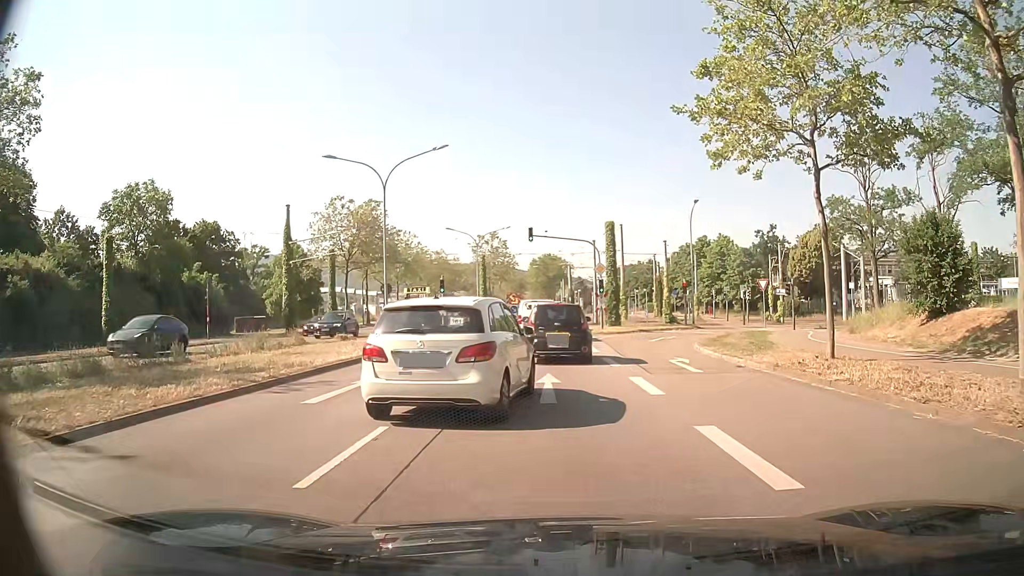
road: primary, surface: asphalt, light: Day
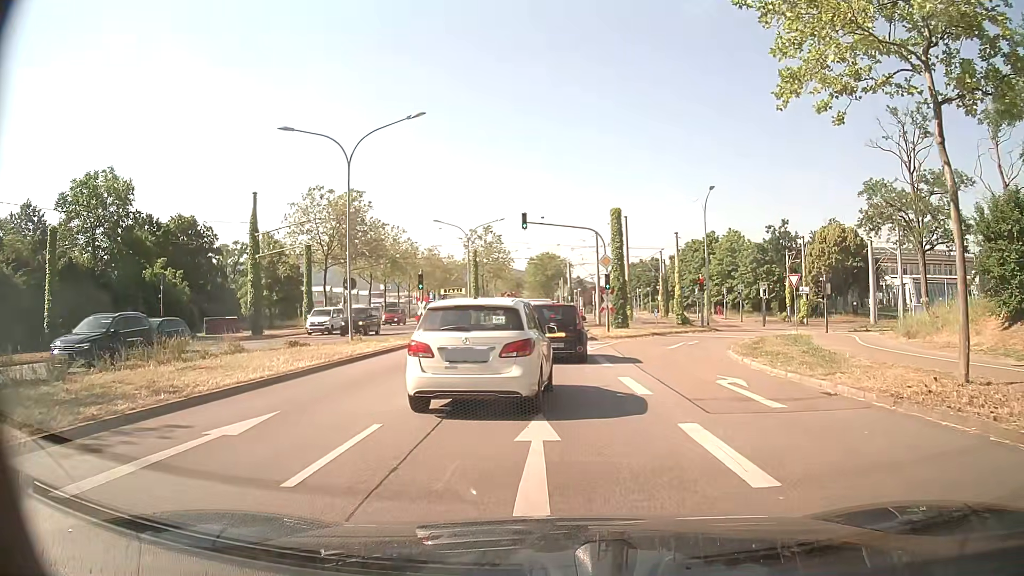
(0.0, +6.0) m; 0°
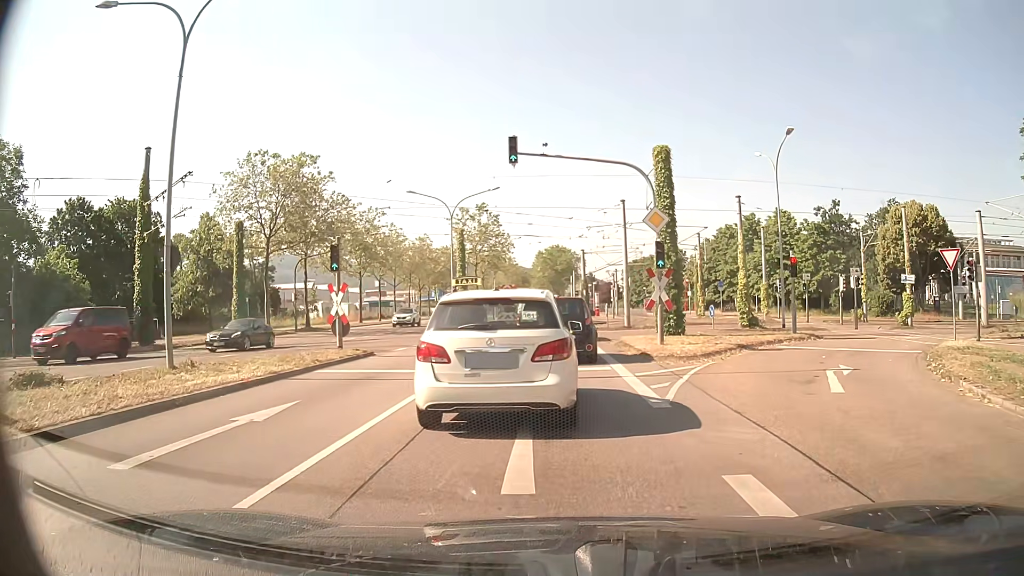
(-0.1, +14.8) m; 0°
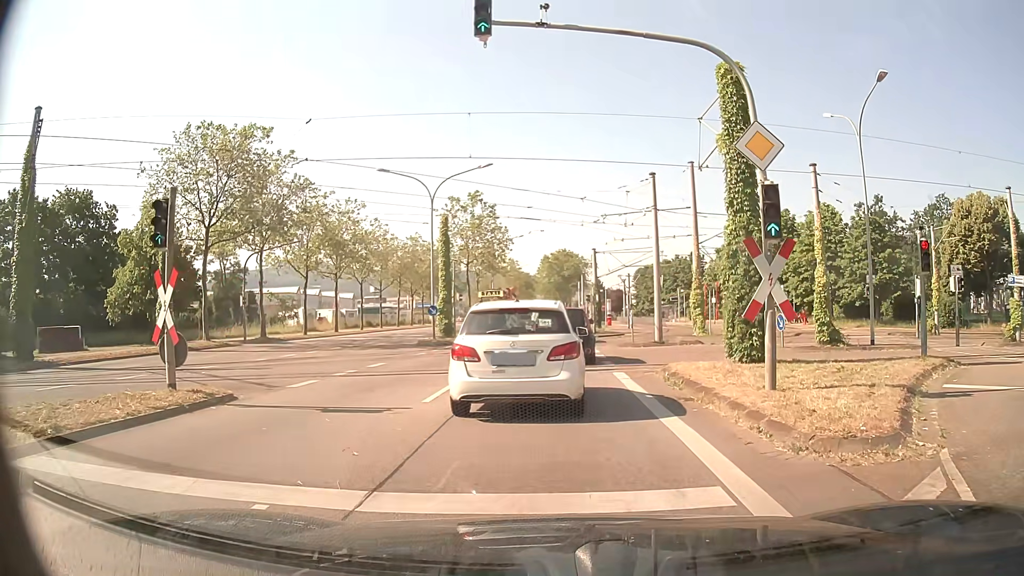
(-0.1, +9.7) m; -1°
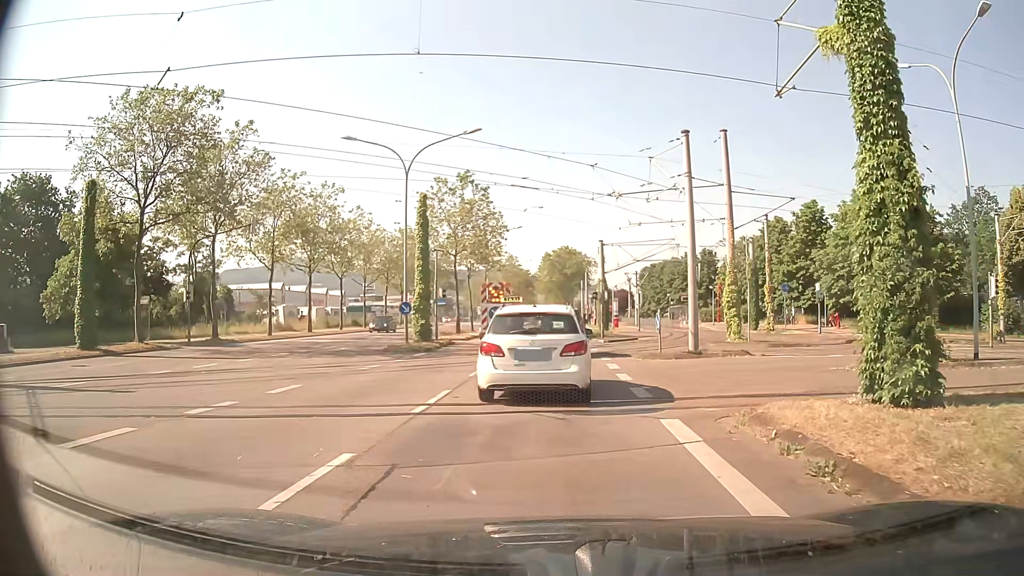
(0.0, +7.4) m; 0°
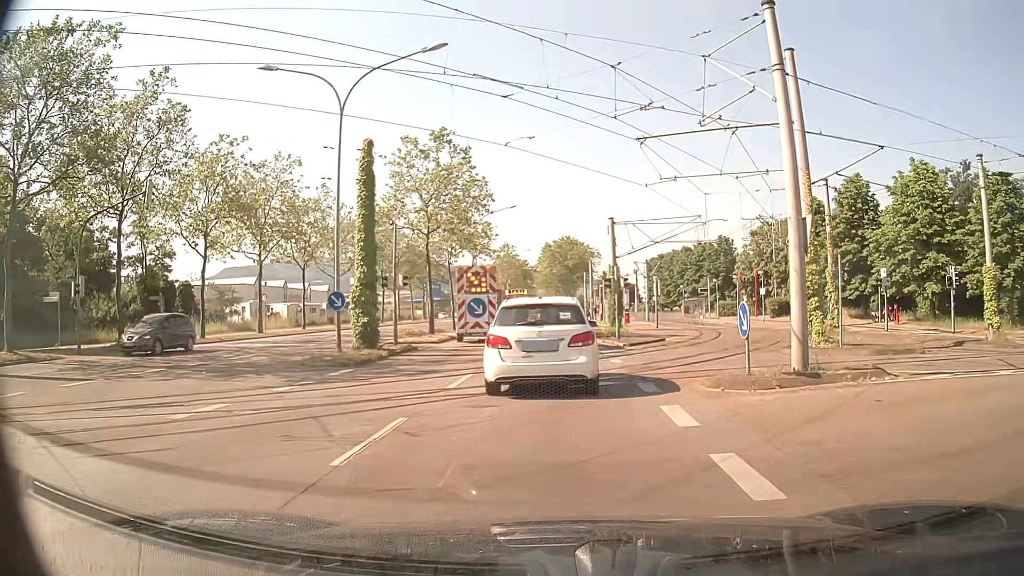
(0.0, +9.8) m; 0°
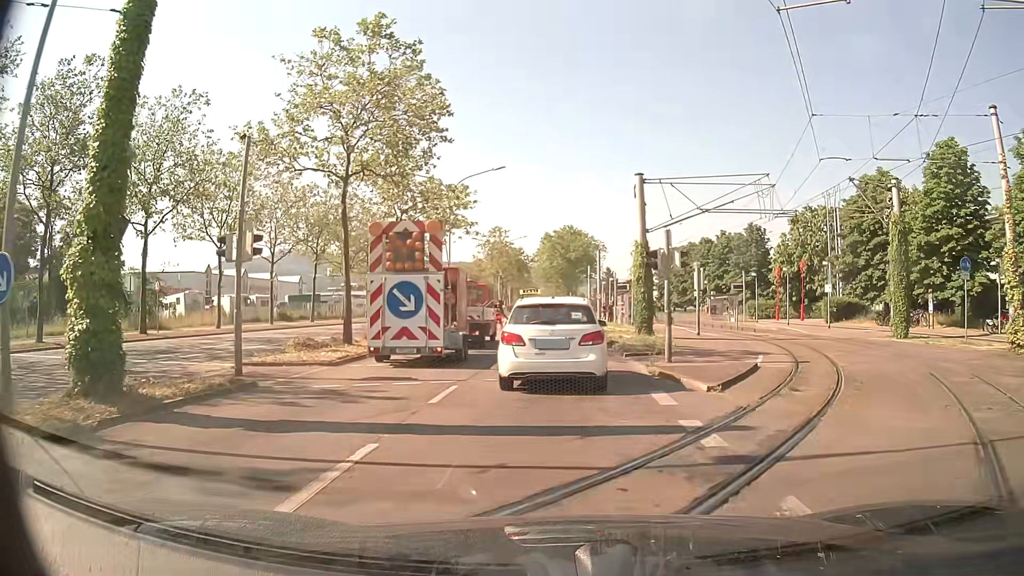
(-0.1, +14.1) m; -1°
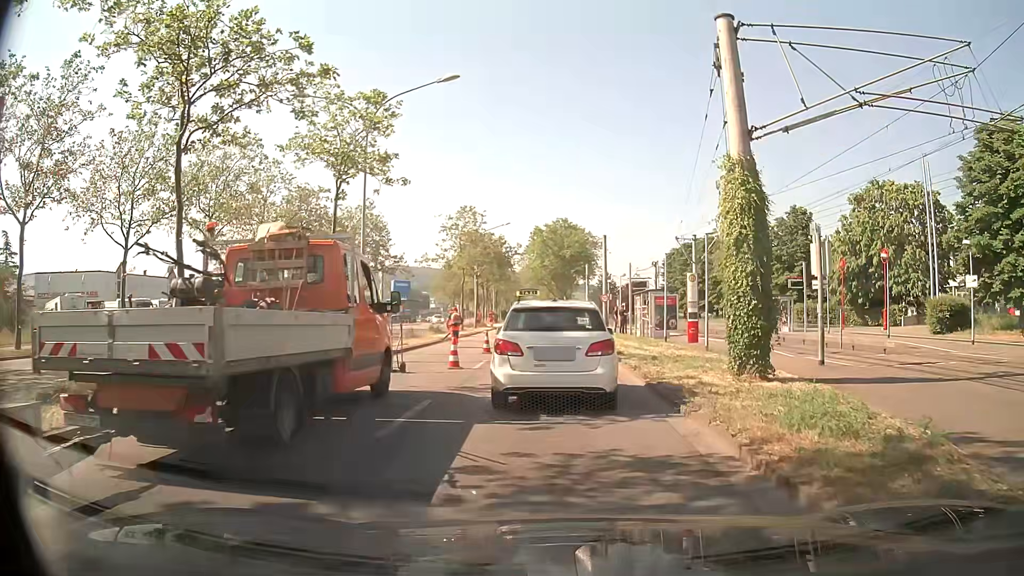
(+0.4, +17.0) m; +2°
(0, +10) (0, +20) (0, +30) (0, +40) (0, +50) (0, +60) (-1, +70) (-1, +80) (-1, +90) (-2, +100) m
